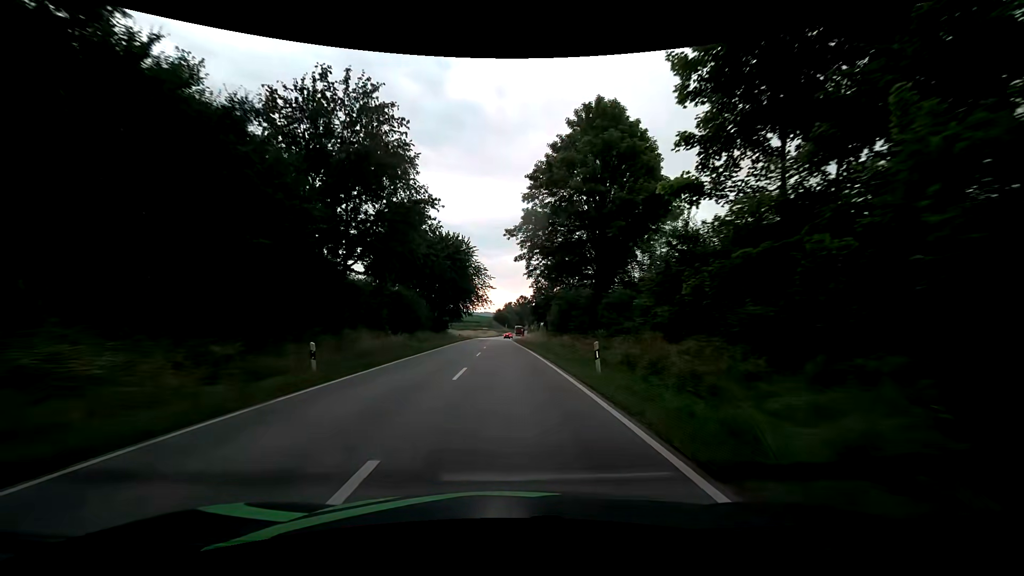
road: secondary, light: Day
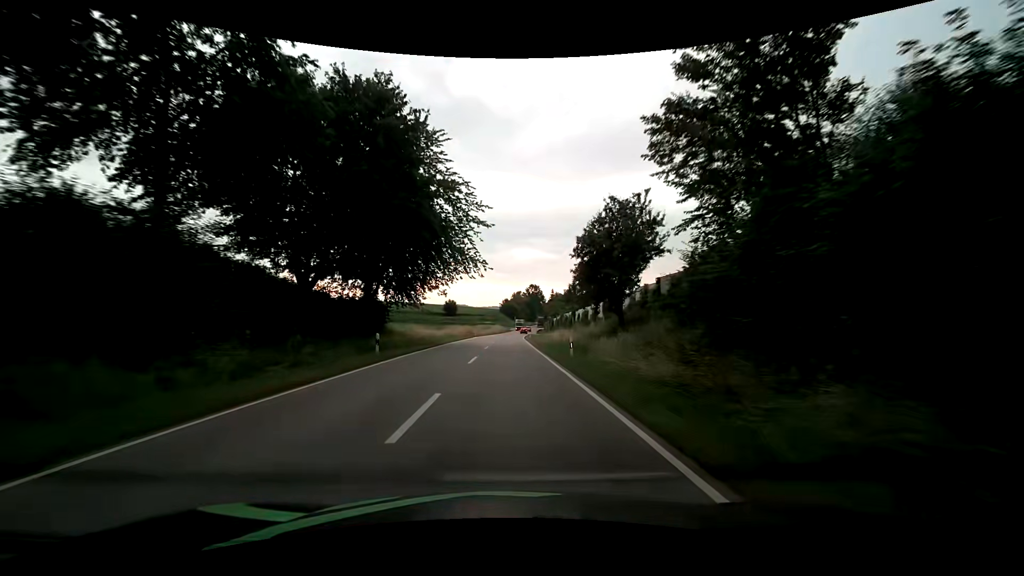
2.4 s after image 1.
(+0.2, +43.4) m; 0°
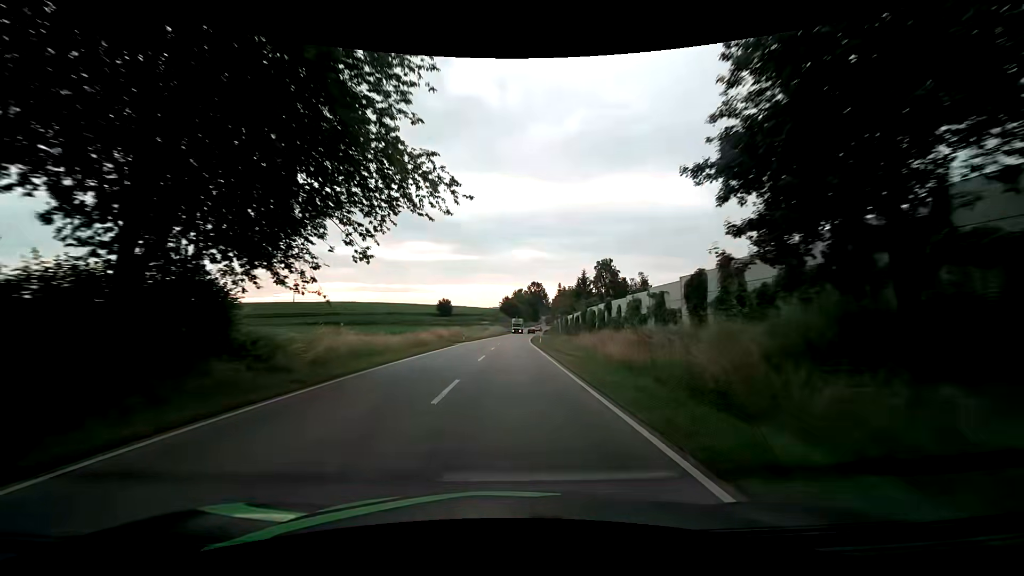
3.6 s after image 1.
(+0.1, +21.0) m; 0°
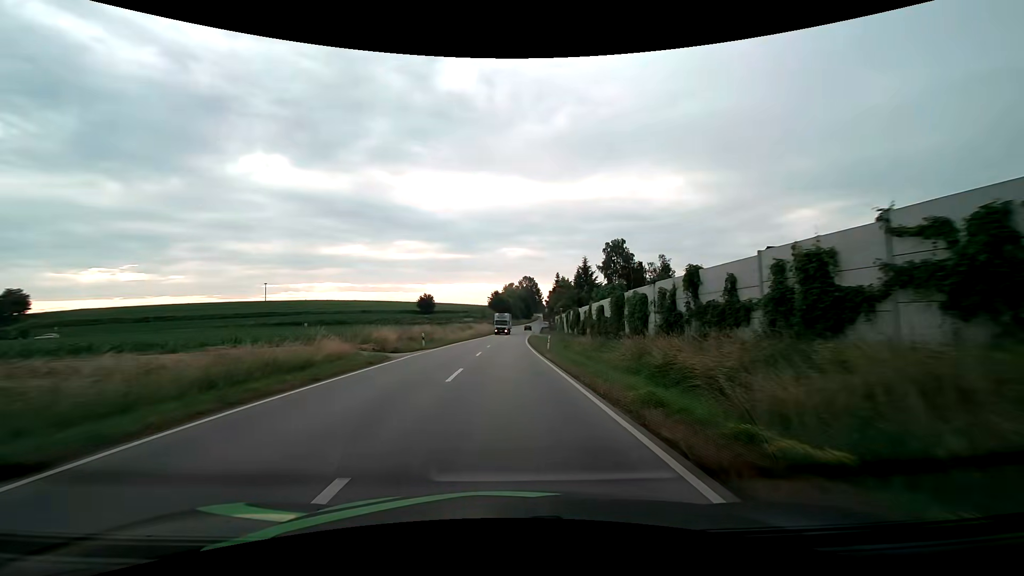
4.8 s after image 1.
(+0.1, +20.3) m; +1°
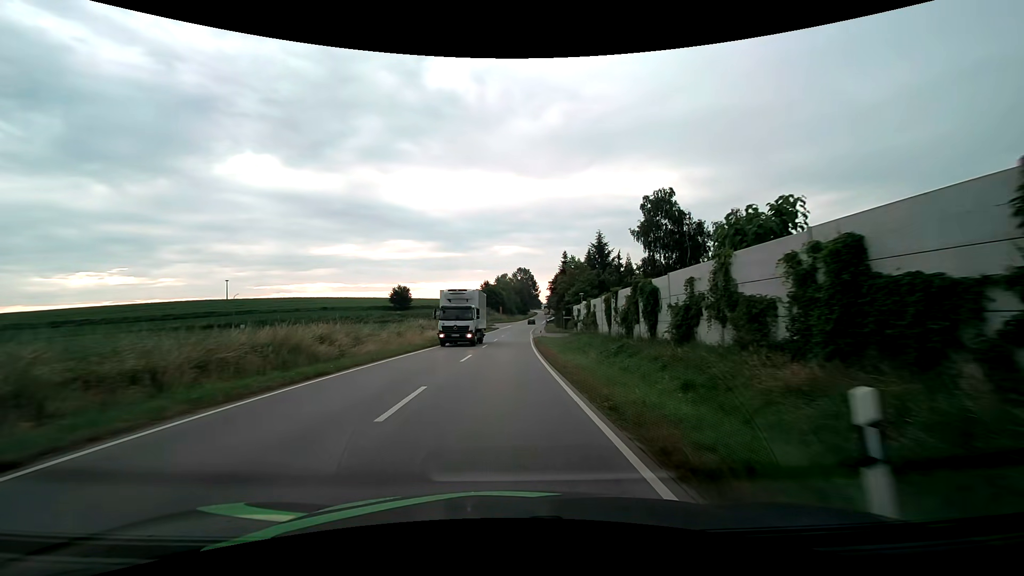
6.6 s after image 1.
(+0.3, +29.3) m; +1°
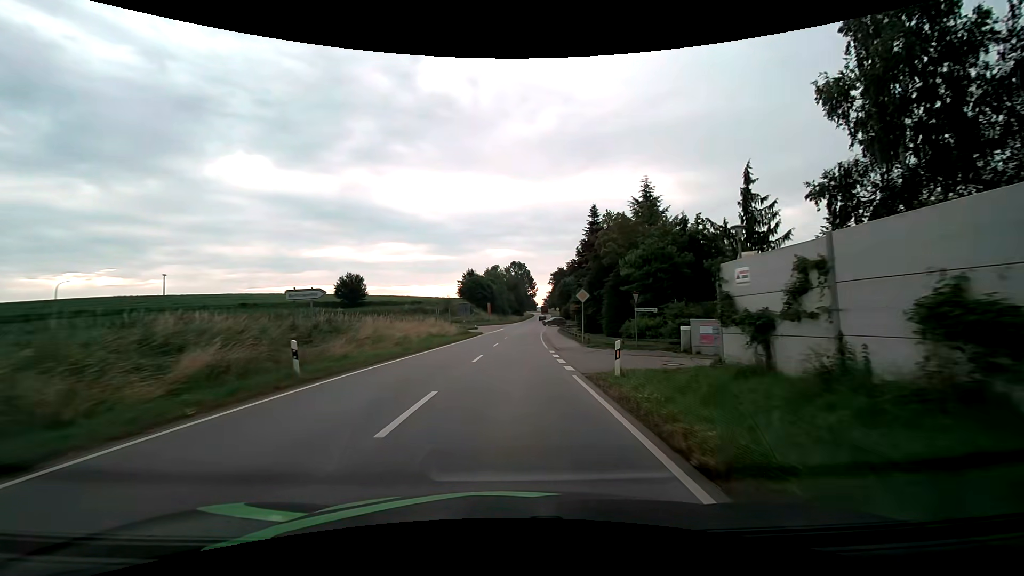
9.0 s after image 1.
(+0.2, +37.0) m; +1°
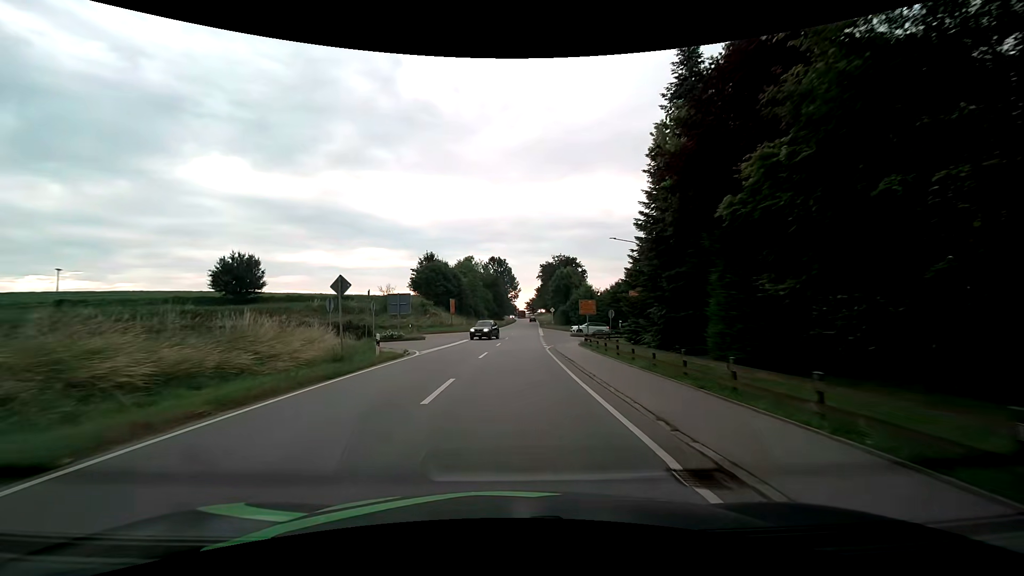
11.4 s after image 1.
(+0.7, +33.2) m; +2°
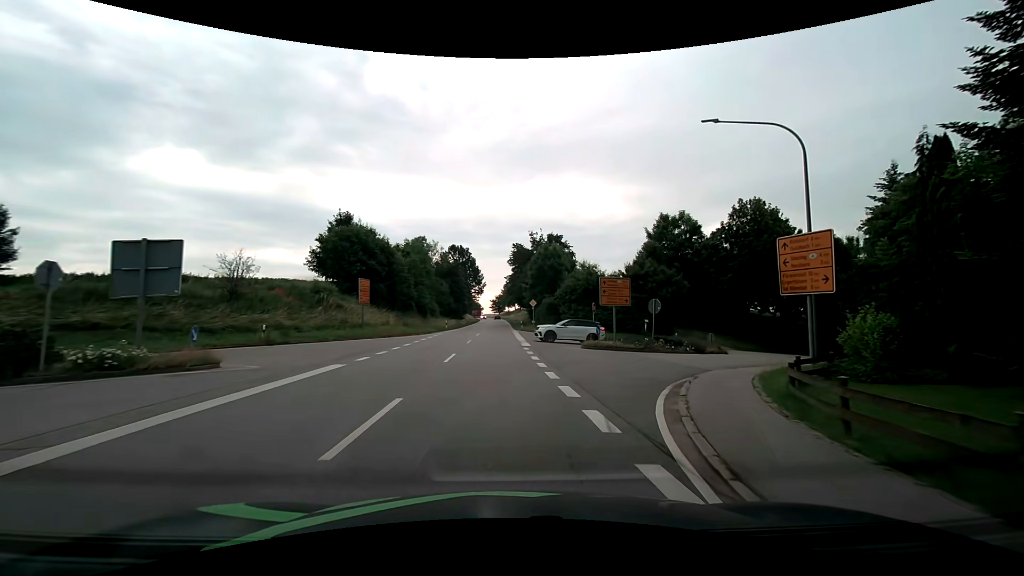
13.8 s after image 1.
(+0.6, +27.1) m; +4°
(+1, +10) (+4, +19) (+11, +27) (+17, +35) (+24, +42) (+32, +49) (+39, +55) (+47, +61) (+55, +67) (+63, +73) m
